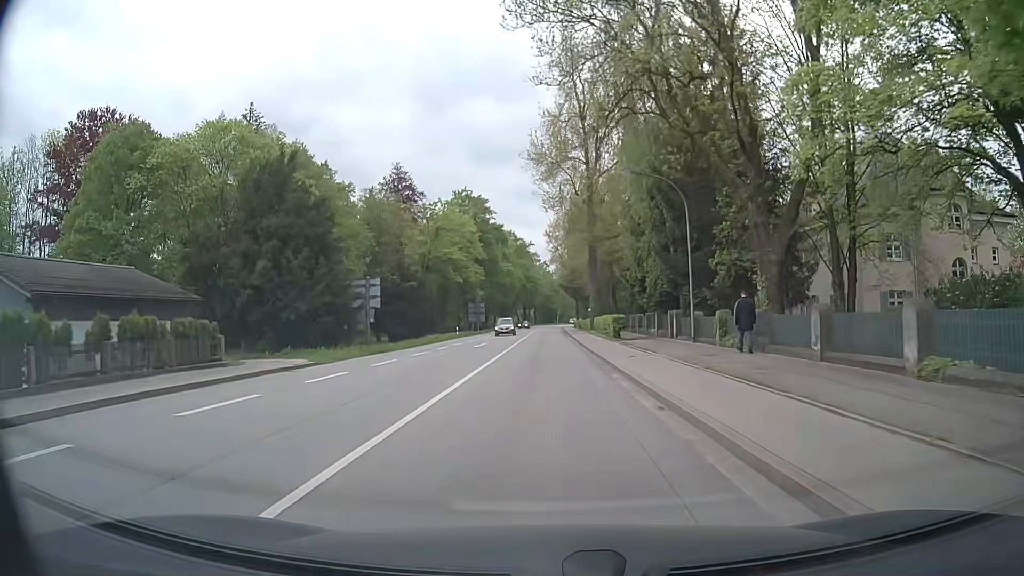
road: secondary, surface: asphalt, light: Day
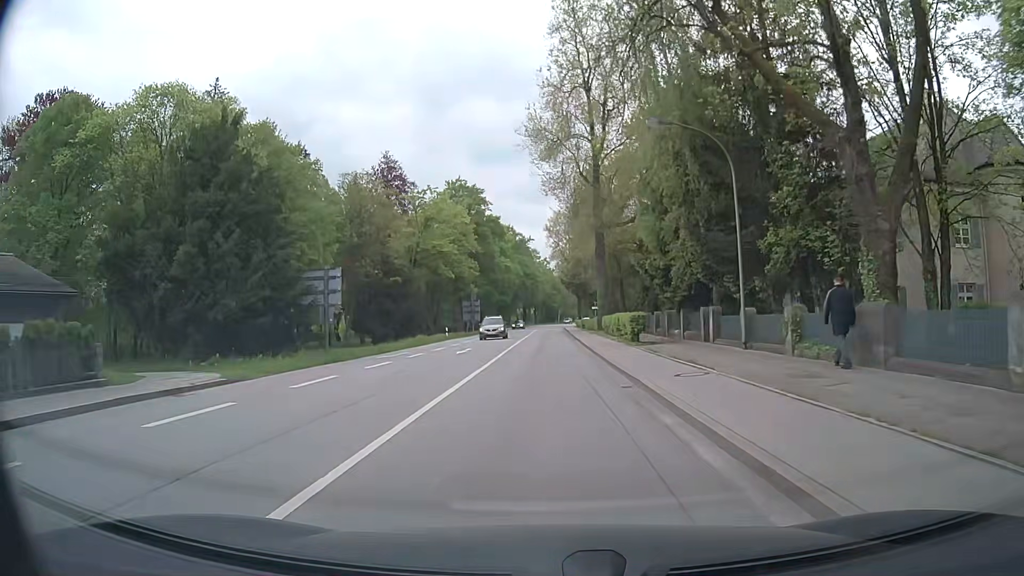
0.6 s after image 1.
(0.0, +7.3) m; 0°
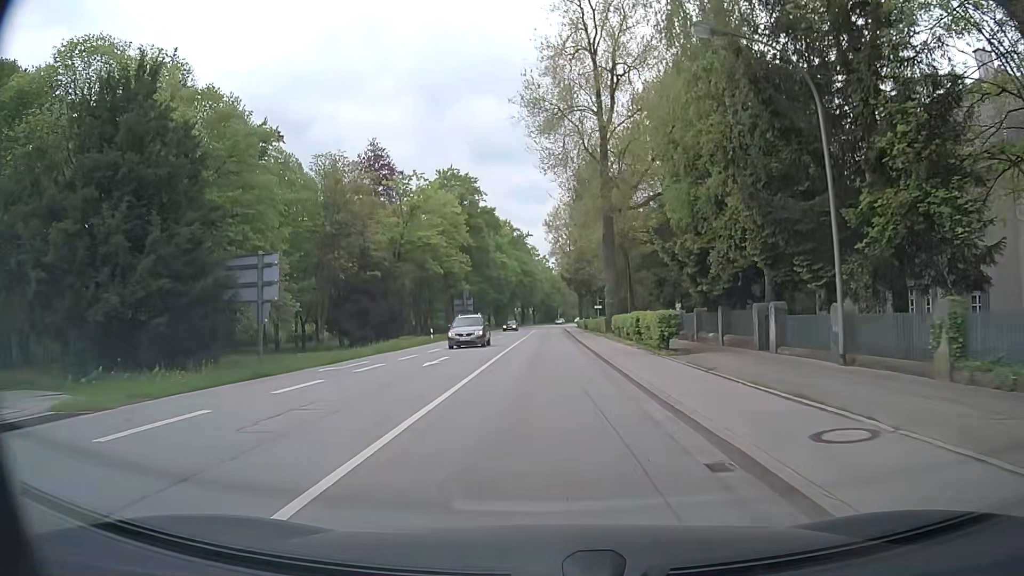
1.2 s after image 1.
(+0.1, +7.3) m; 0°
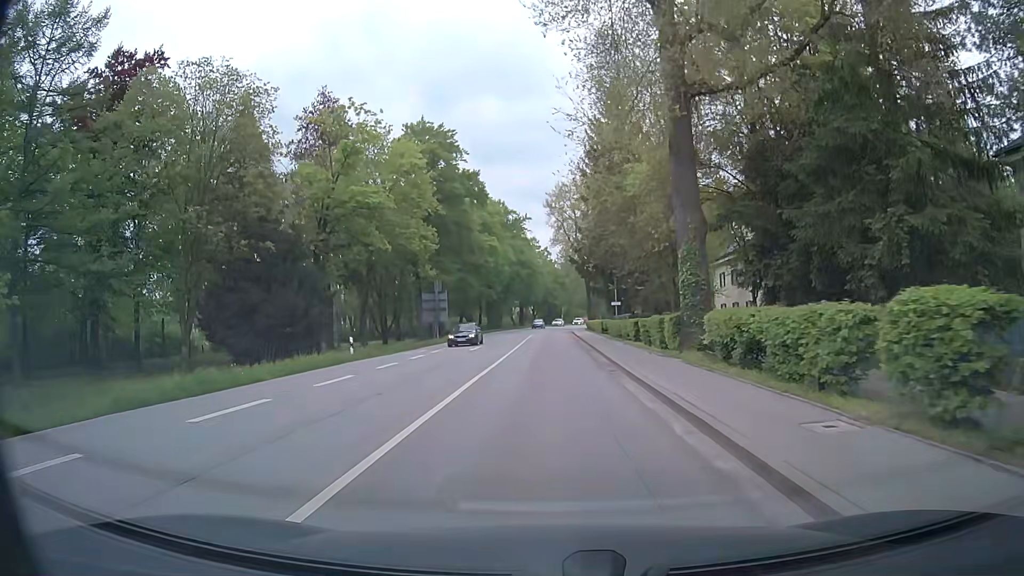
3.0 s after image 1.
(0.0, +21.9) m; 0°
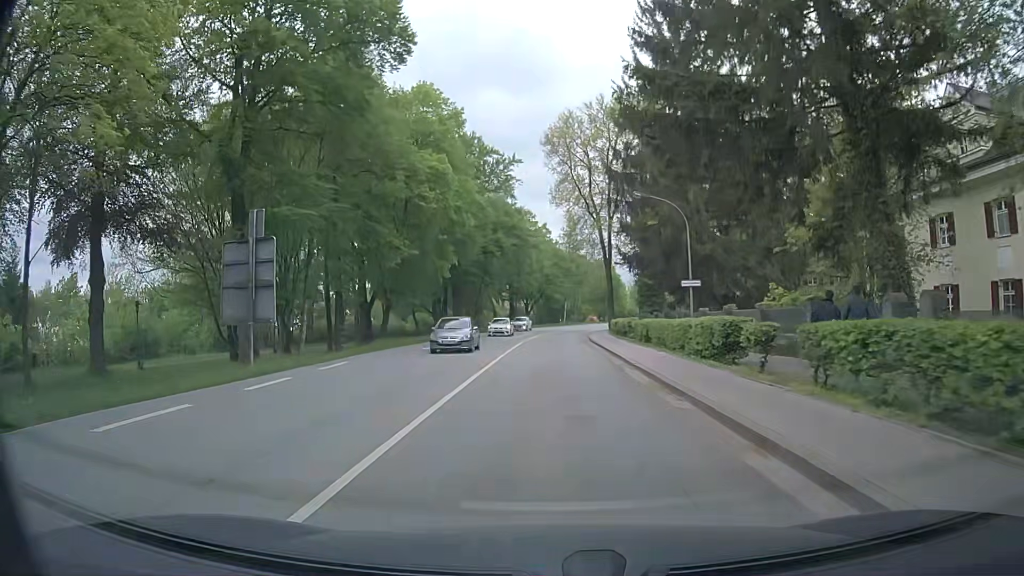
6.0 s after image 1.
(+0.2, +37.7) m; +1°
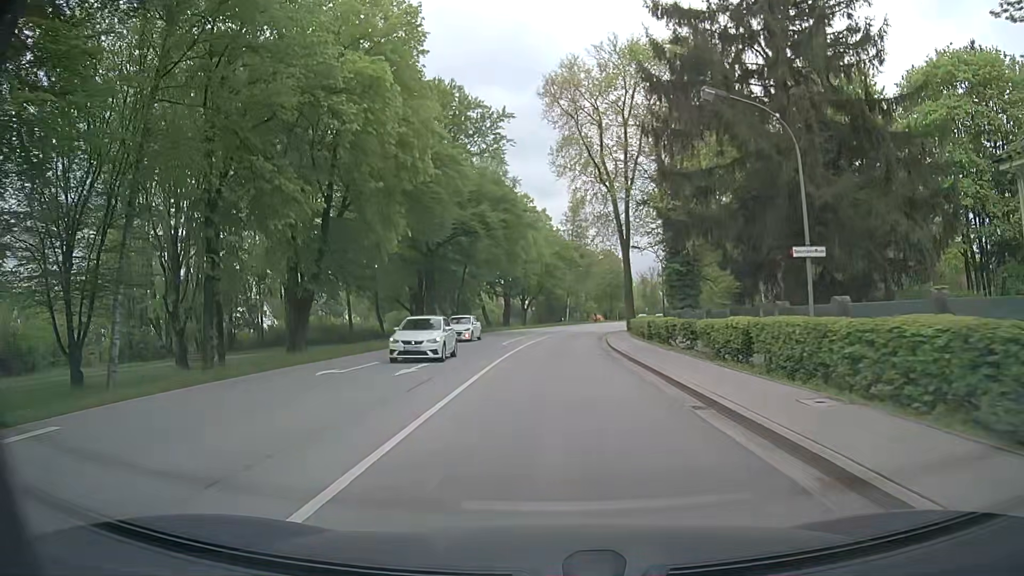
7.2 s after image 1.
(-0.1, +15.4) m; -1°
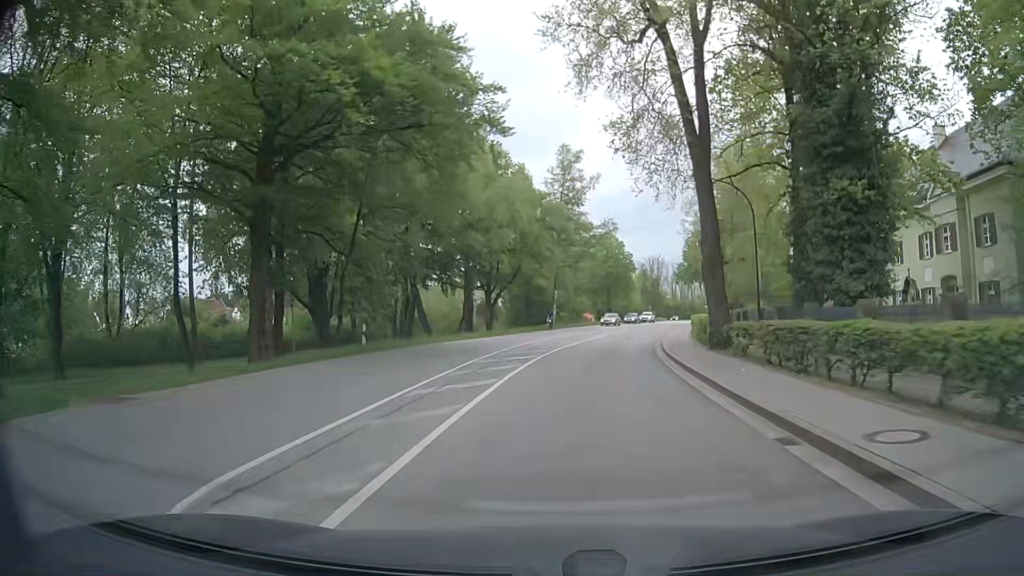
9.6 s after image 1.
(+0.4, +30.4) m; +1°
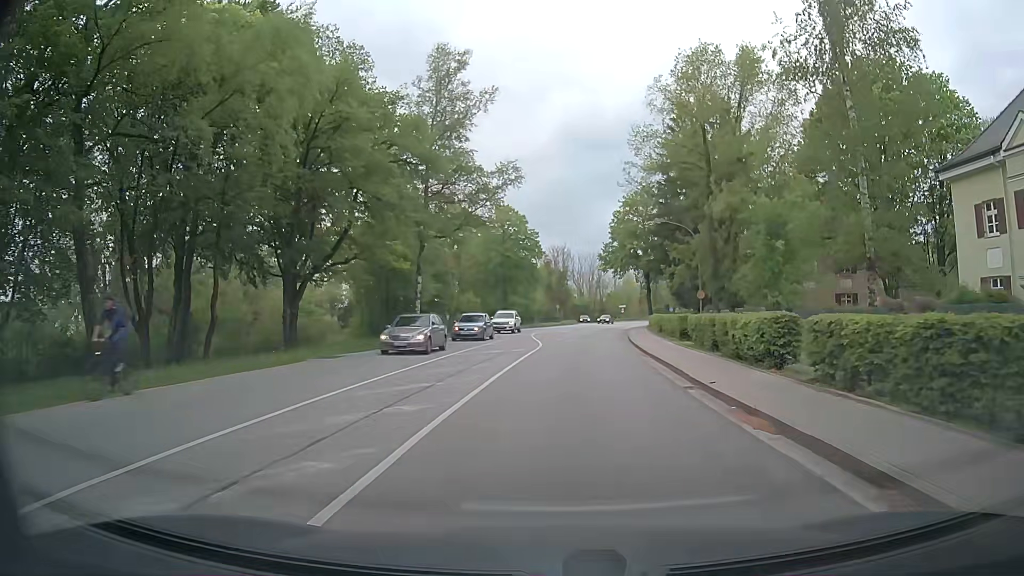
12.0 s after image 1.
(+2.3, +27.6) m; +10°
(0, +10) (+1, +20) (+1, +30) (+1, +40) (+2, +50) (+3, +60) (+4, +70) (+6, +80) (+8, +89) (+10, +99) m
